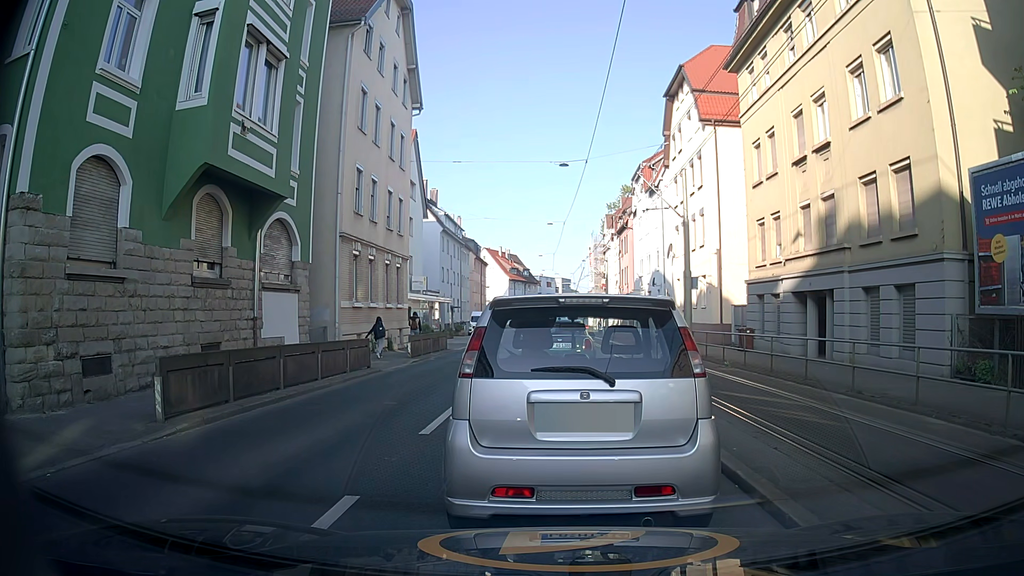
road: secondary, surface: asphalt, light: Day
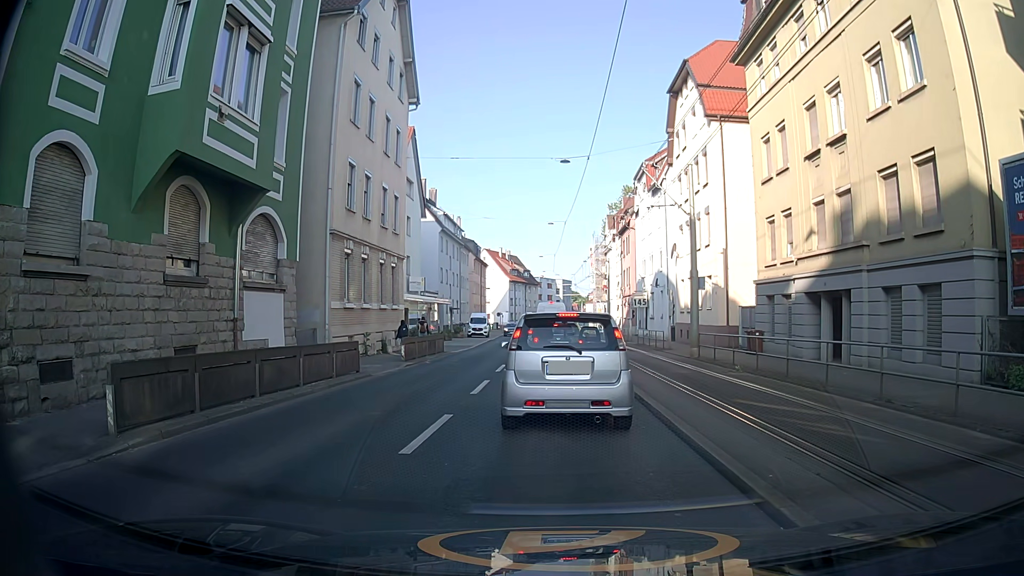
(0.0, +1.2) m; -2°
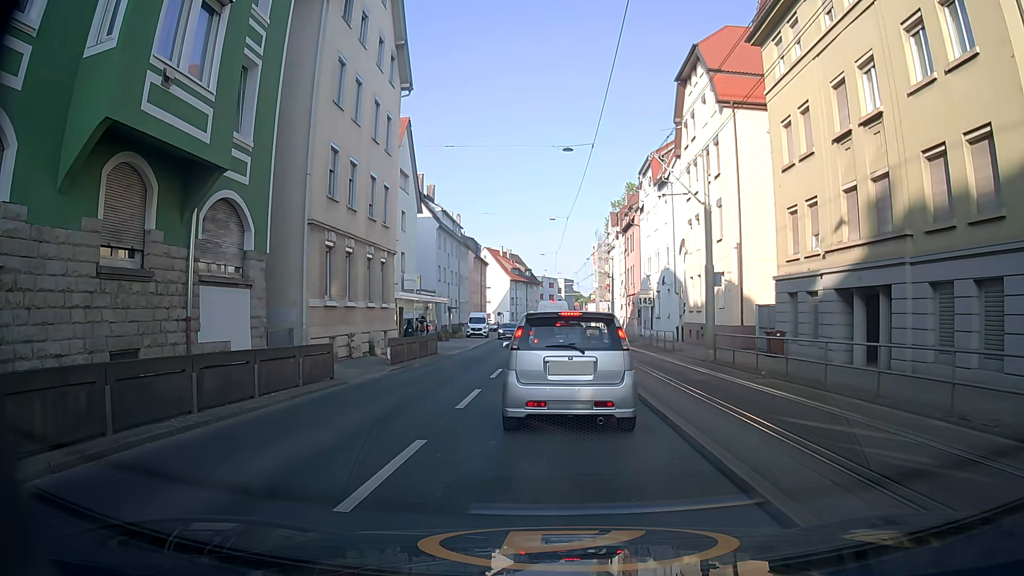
(+0.1, +2.3) m; -1°
